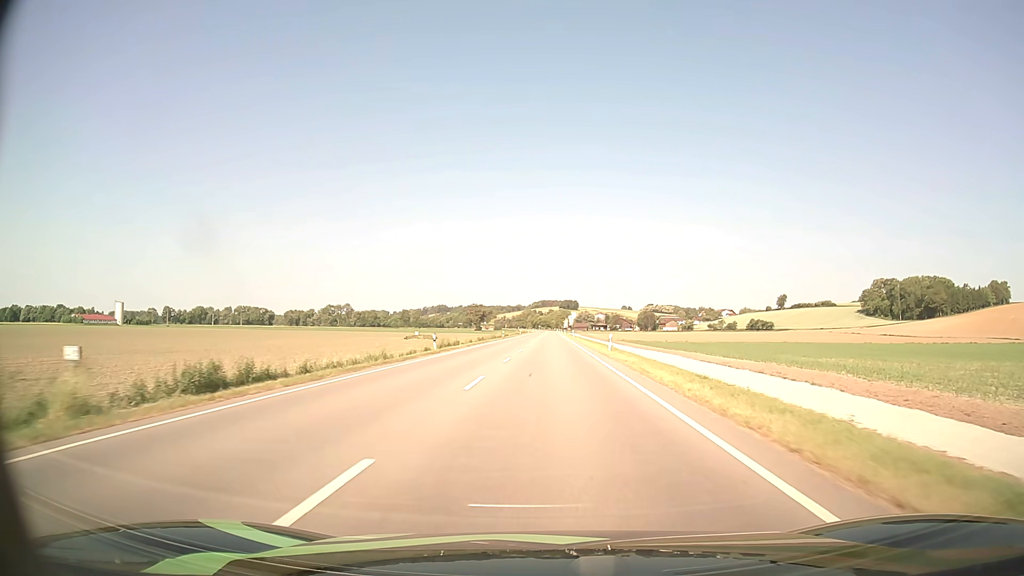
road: primary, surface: asphalt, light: Day
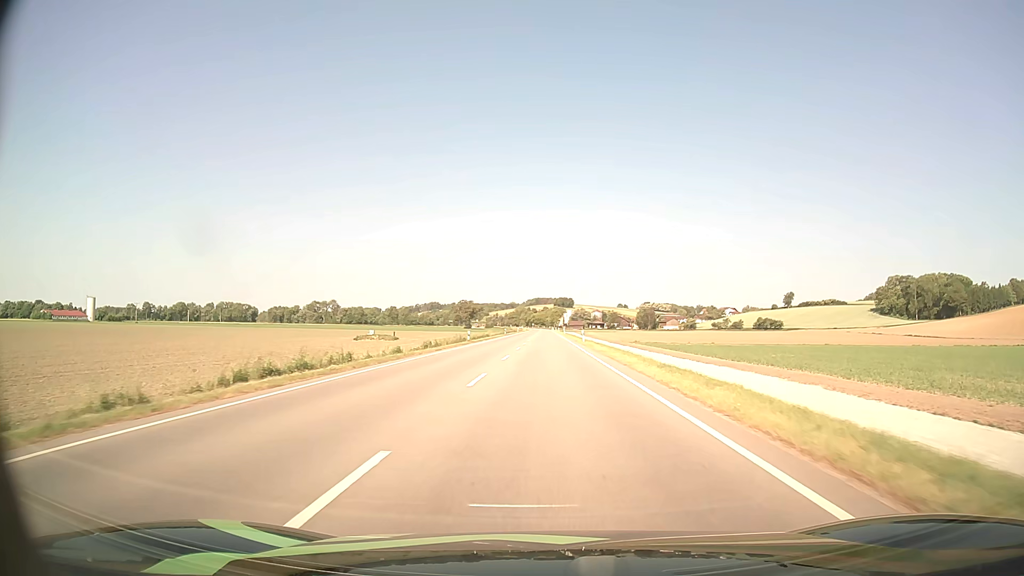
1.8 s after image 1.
(0.0, +35.2) m; 0°
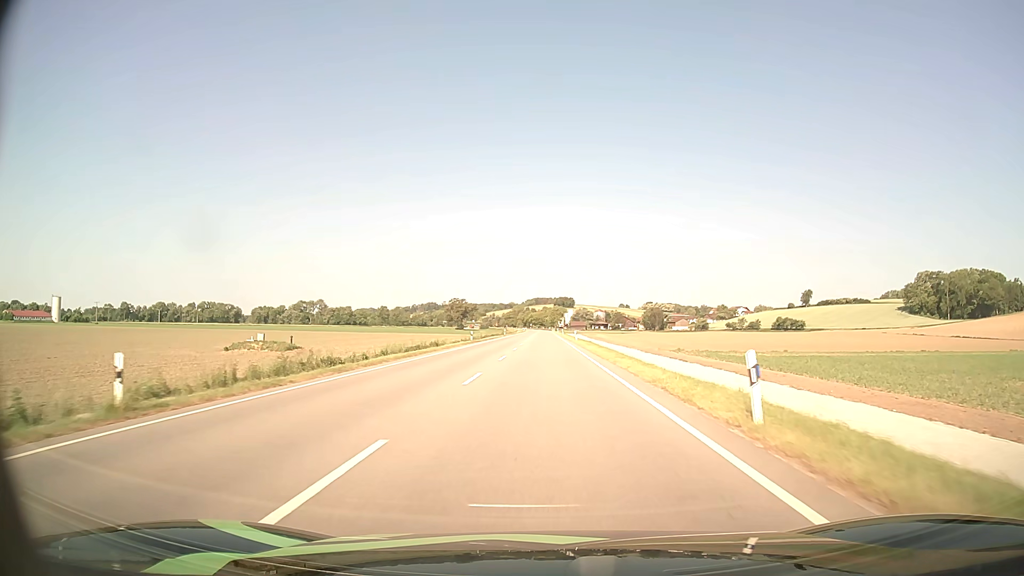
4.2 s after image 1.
(+0.2, +46.9) m; 0°
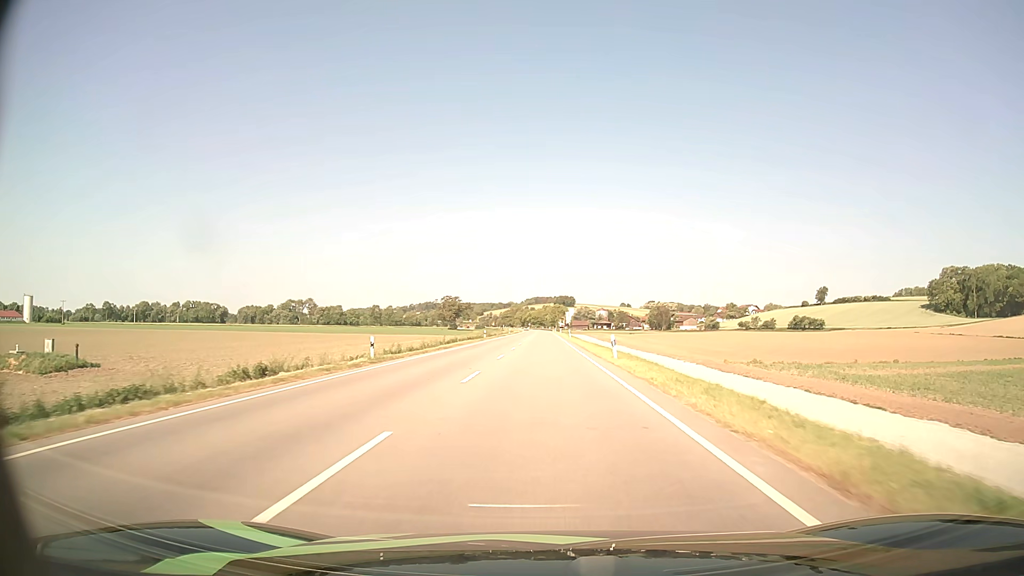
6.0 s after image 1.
(0.0, +35.2) m; 0°
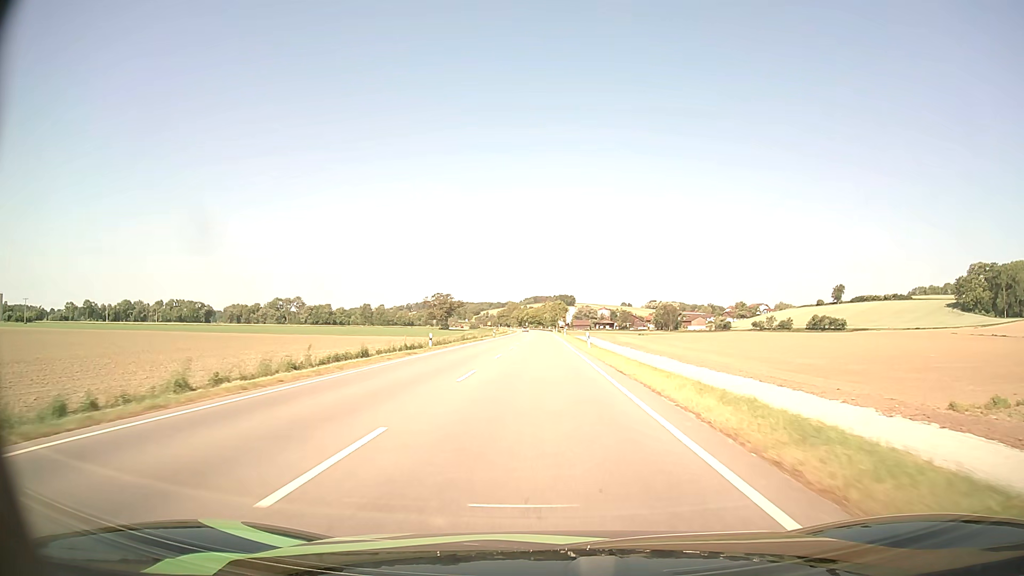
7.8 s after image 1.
(0.0, +35.2) m; 0°
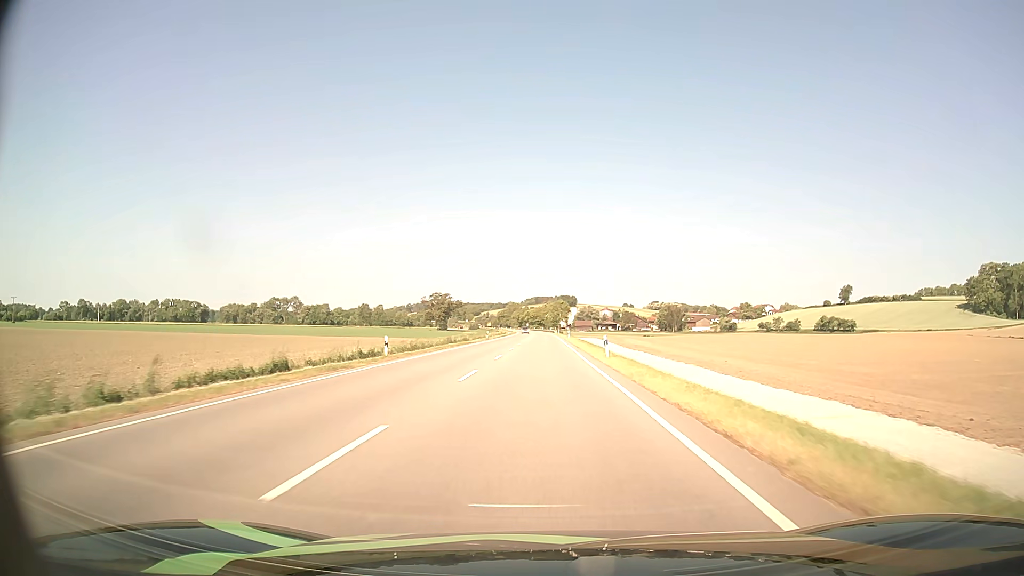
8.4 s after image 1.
(0.0, +11.7) m; 0°
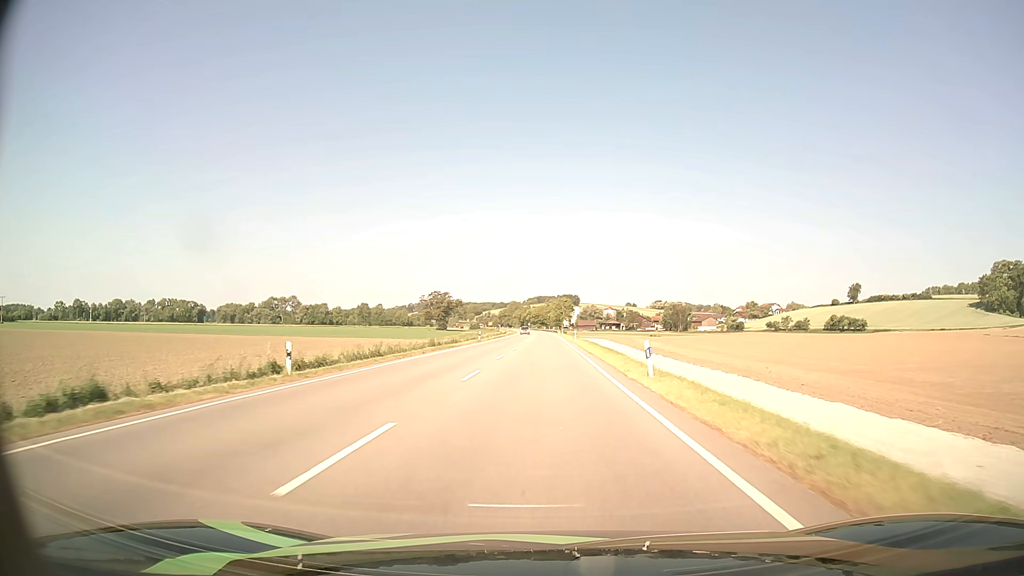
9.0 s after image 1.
(0.0, +11.7) m; 0°
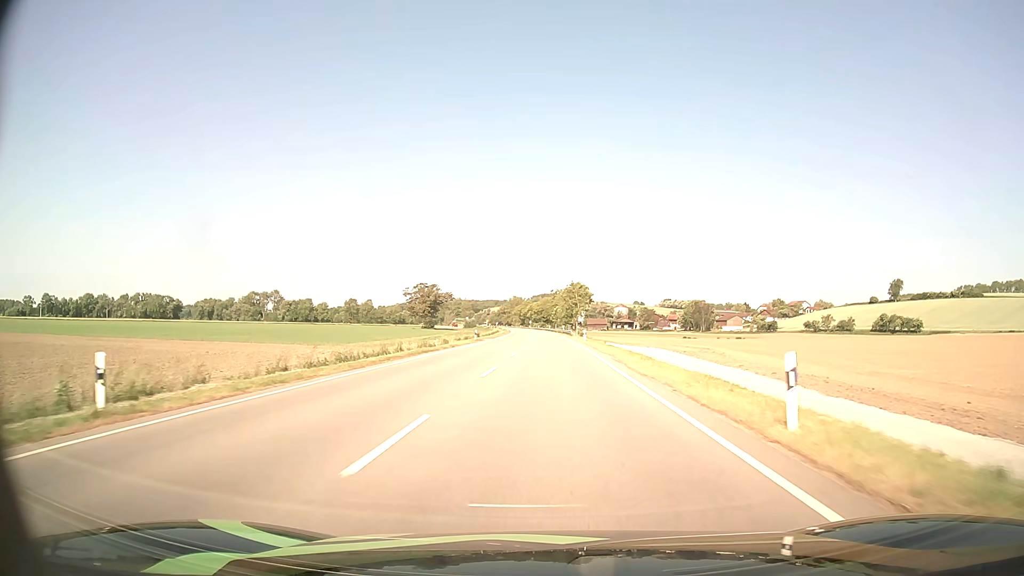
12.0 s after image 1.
(-0.2, +58.8) m; 0°
(0, +10) (0, +20) (0, +30) (0, +40) (0, +50) (0, +60) (0, +70) (0, +80) (0, +90) (0, +100) m
